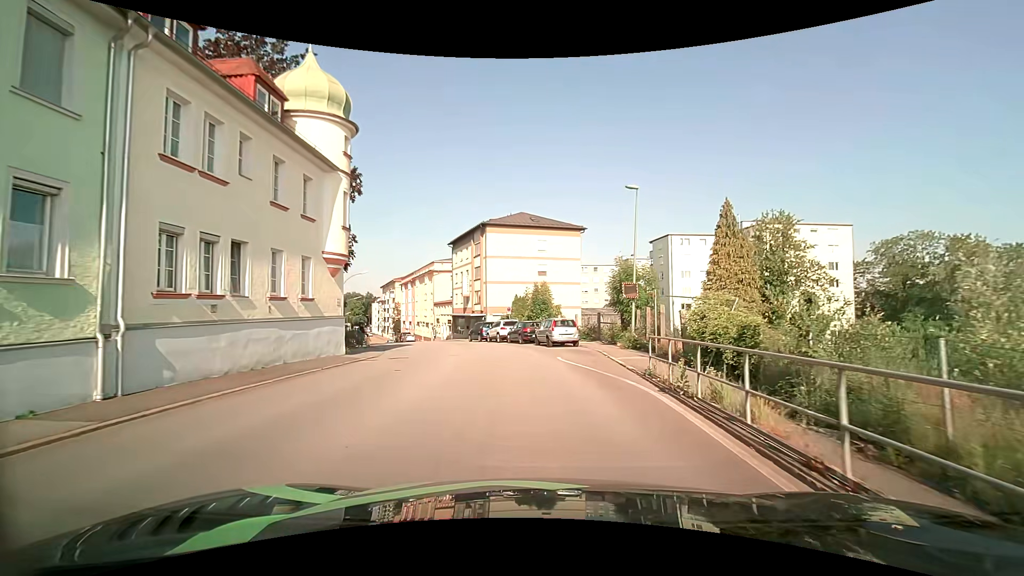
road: tertiary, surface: asphalt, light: Day
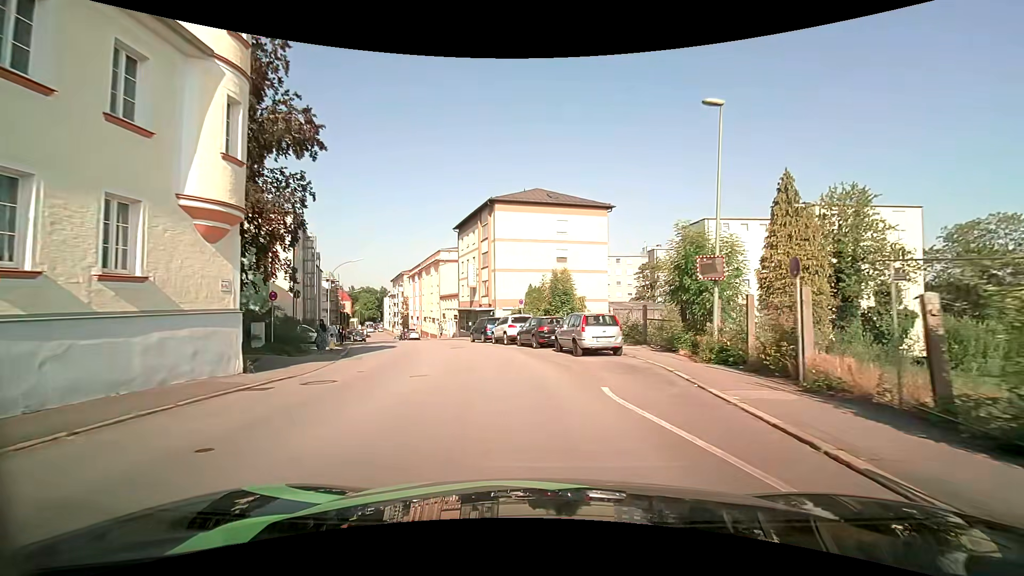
(-0.1, +9.0) m; -2°
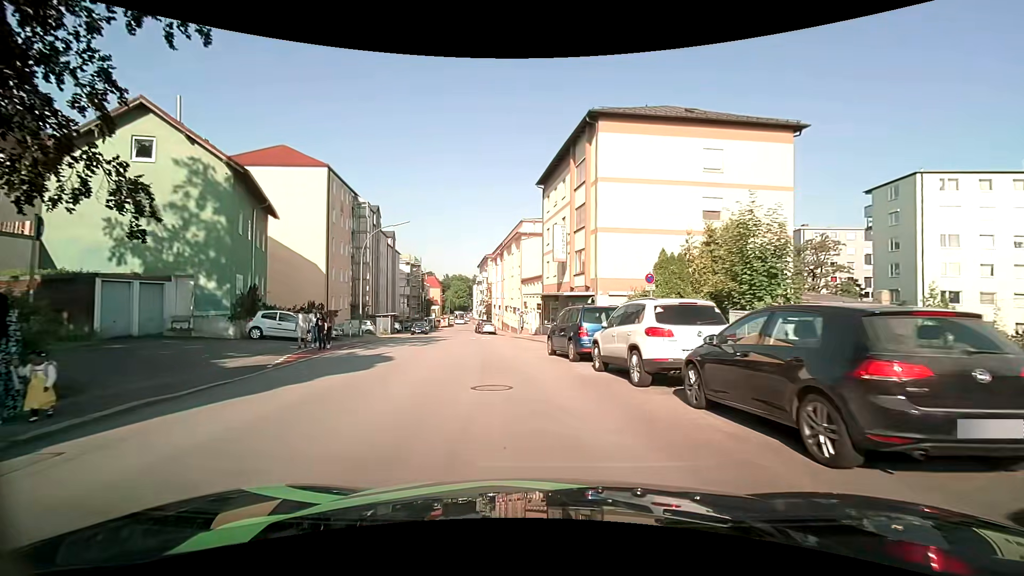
(-1.4, +17.6) m; -10°
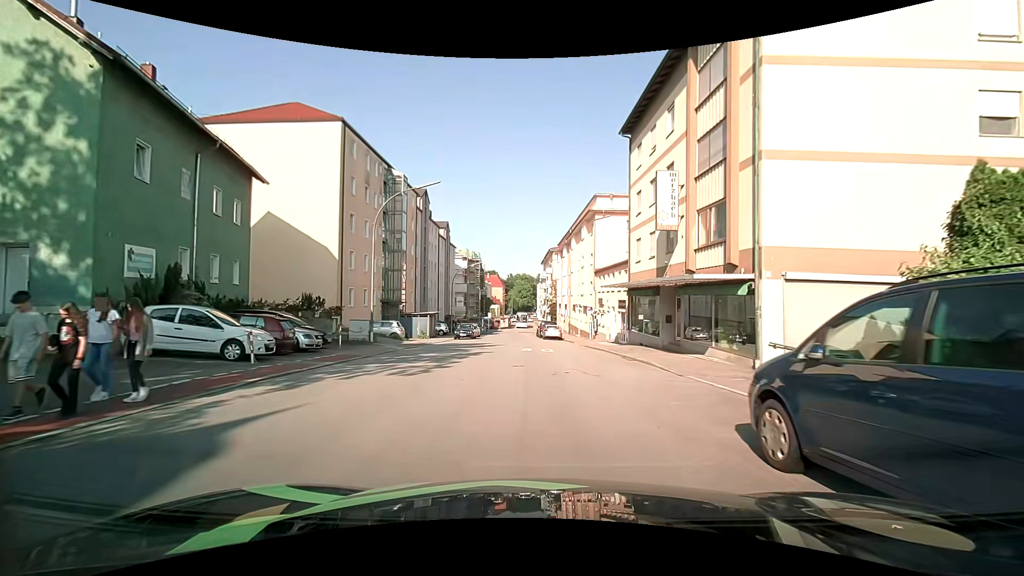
(-0.9, +12.3) m; -8°
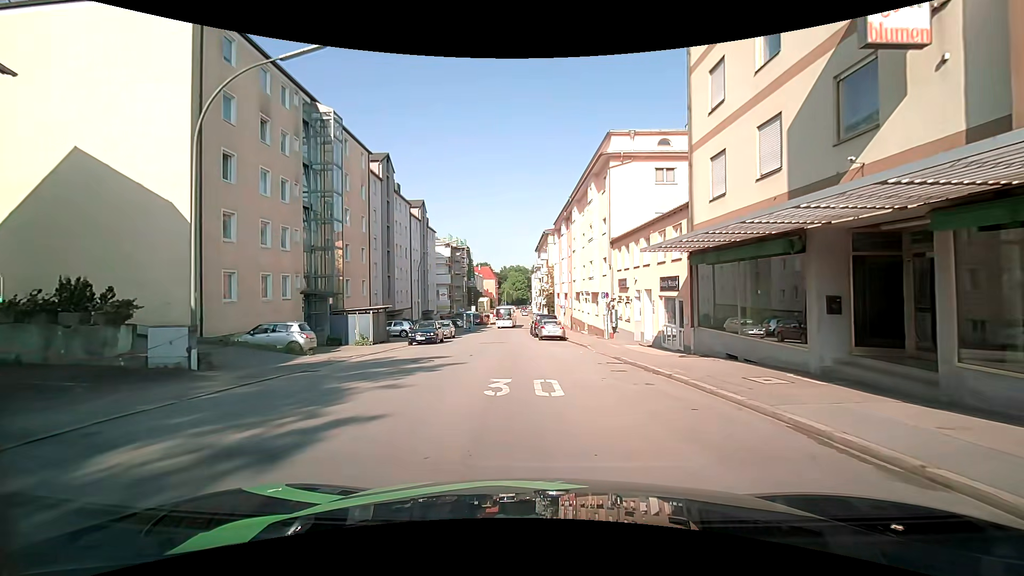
(+0.2, +13.8) m; +1°
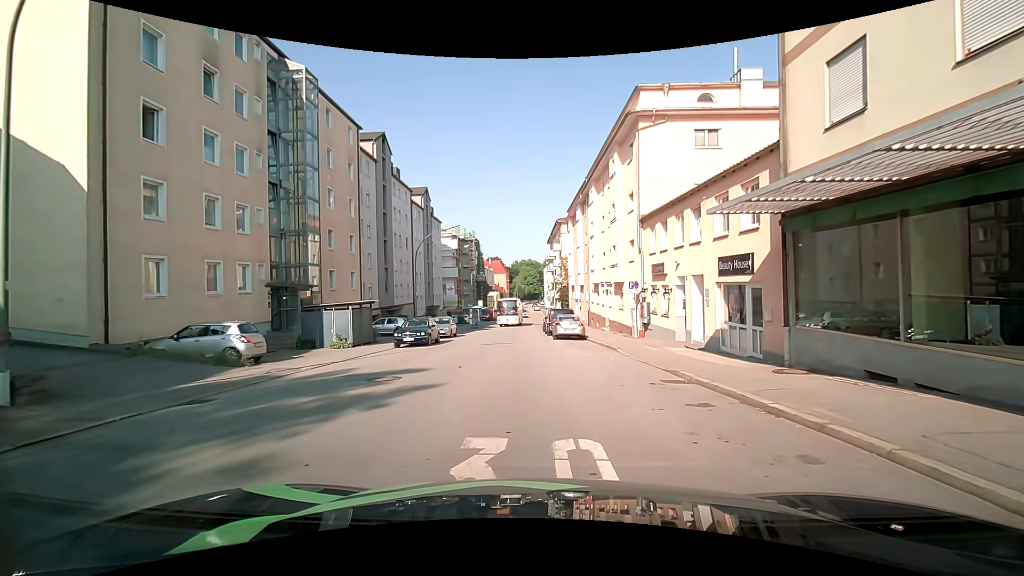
(-0.1, +5.4) m; -2°
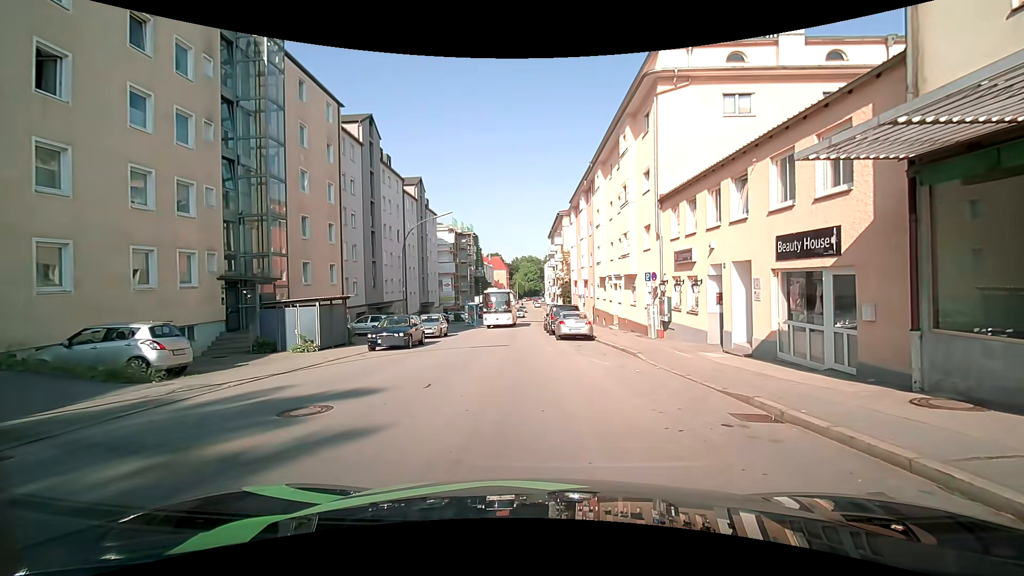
(0.0, +3.7) m; -1°
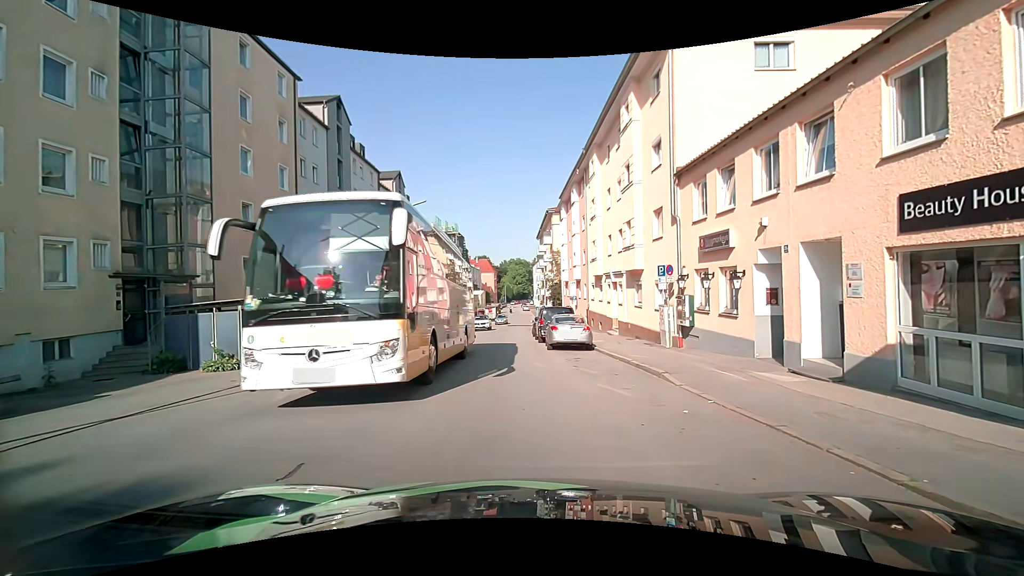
(+0.1, +4.7) m; +1°
